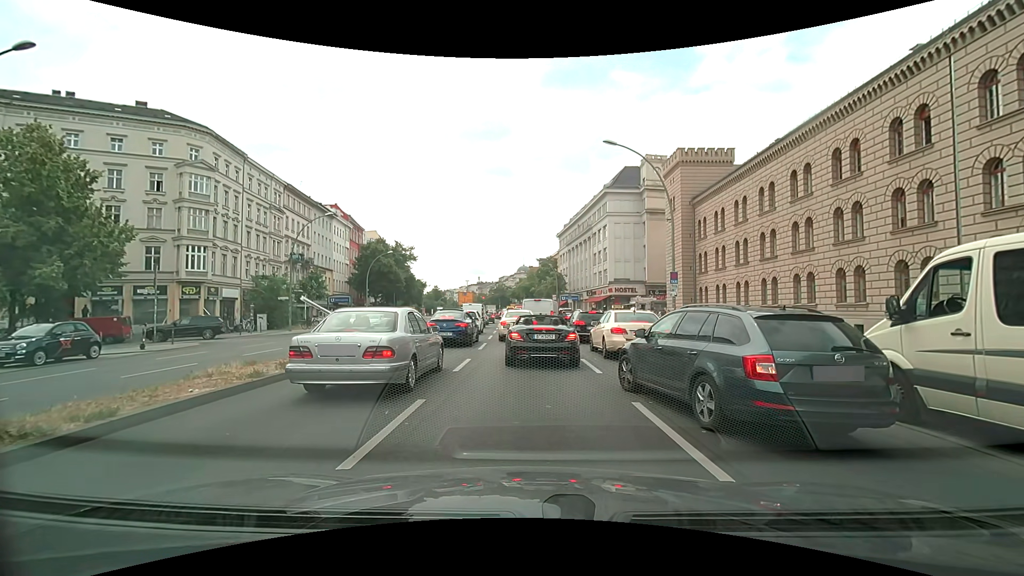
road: primary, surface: asphalt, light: Day
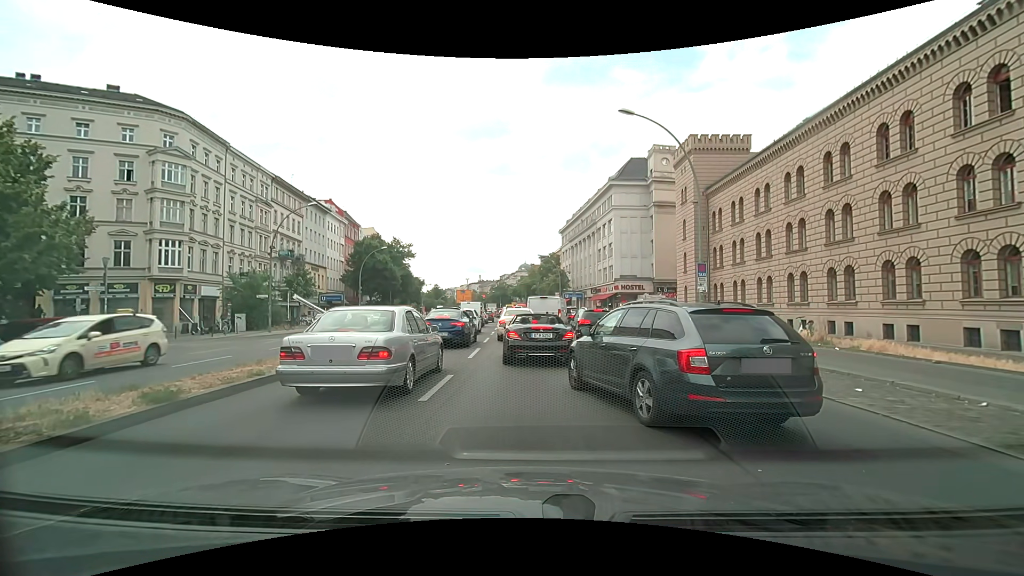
(0.0, +3.8) m; +1°
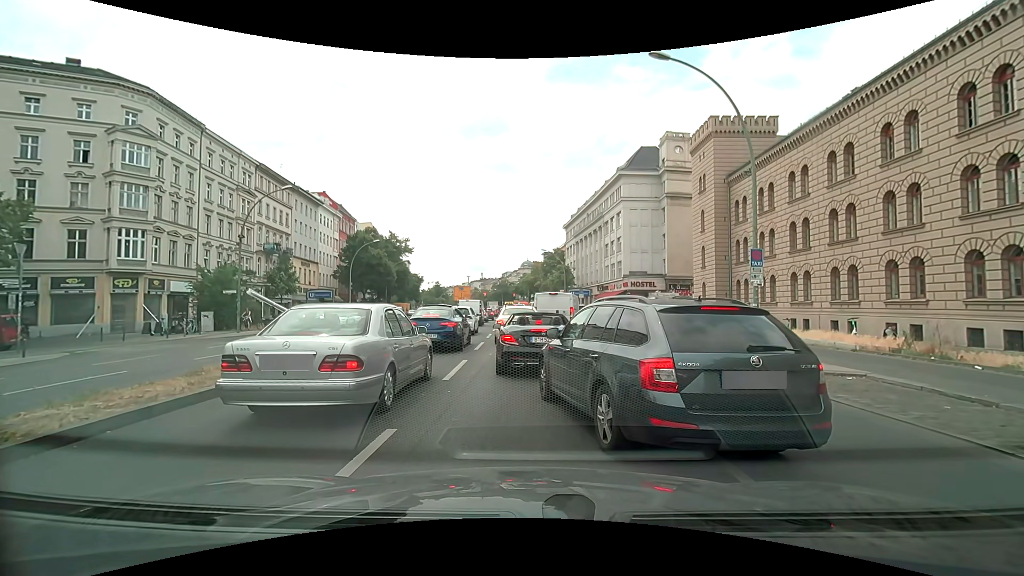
(0.0, +4.6) m; -1°
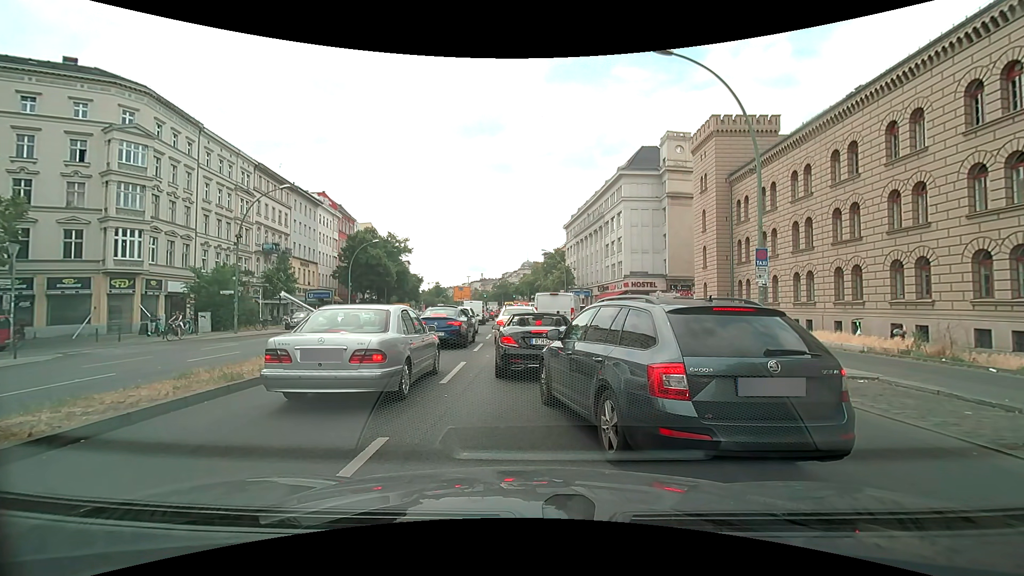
(0.0, +0.4) m; 0°
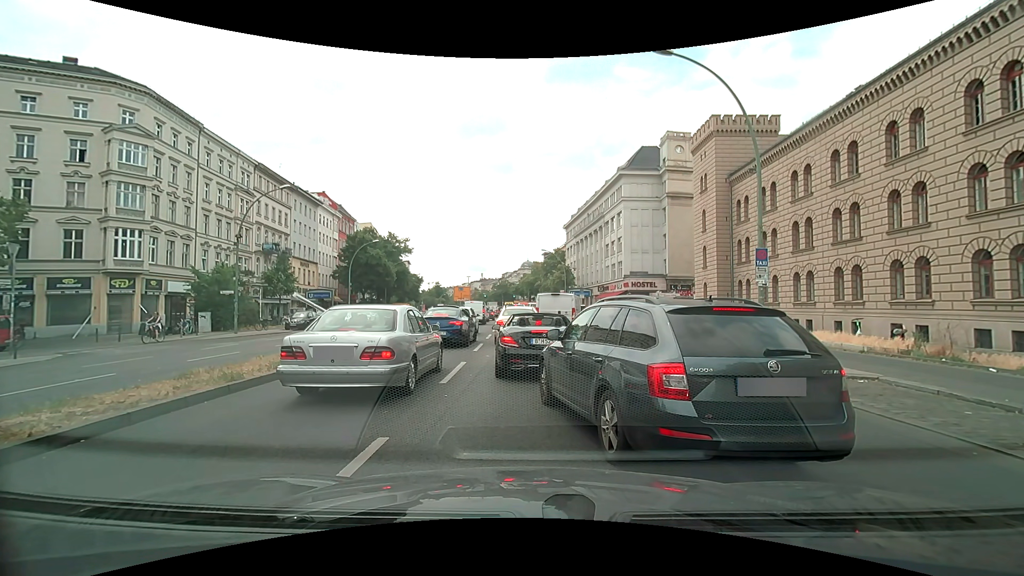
(0.0, 0.0) m; 0°
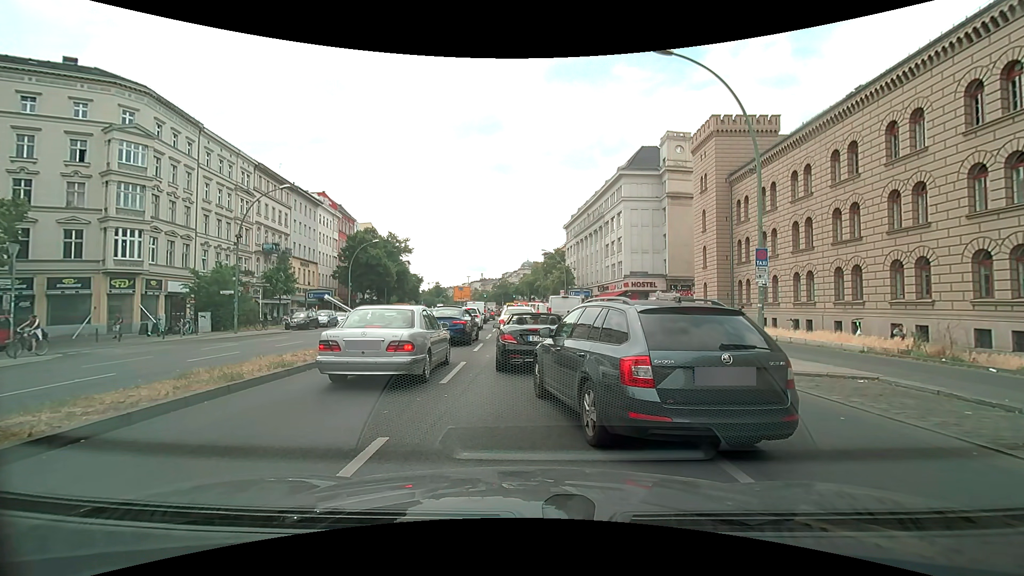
(0.0, 0.0) m; 0°
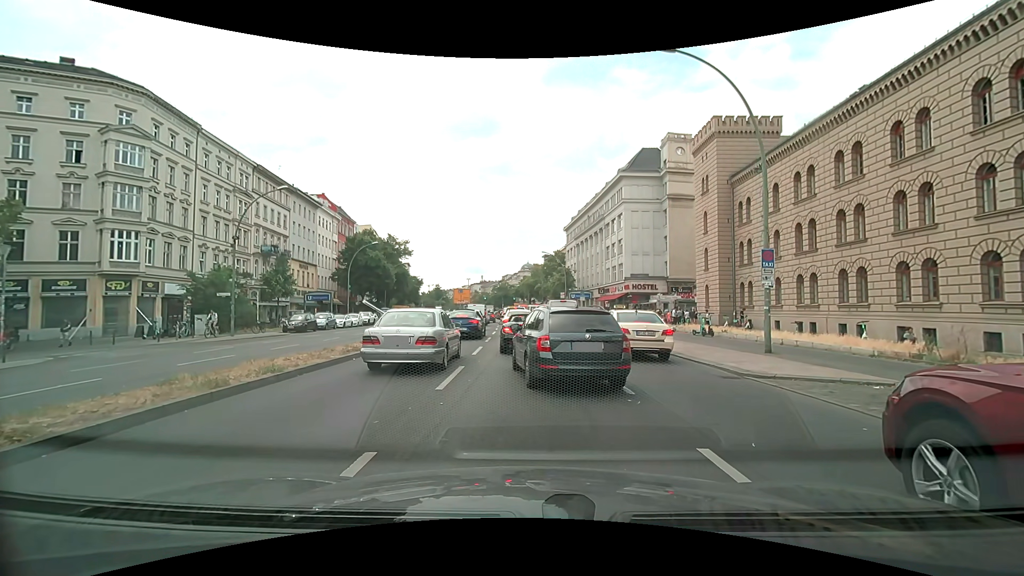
(0.0, +0.5) m; 0°
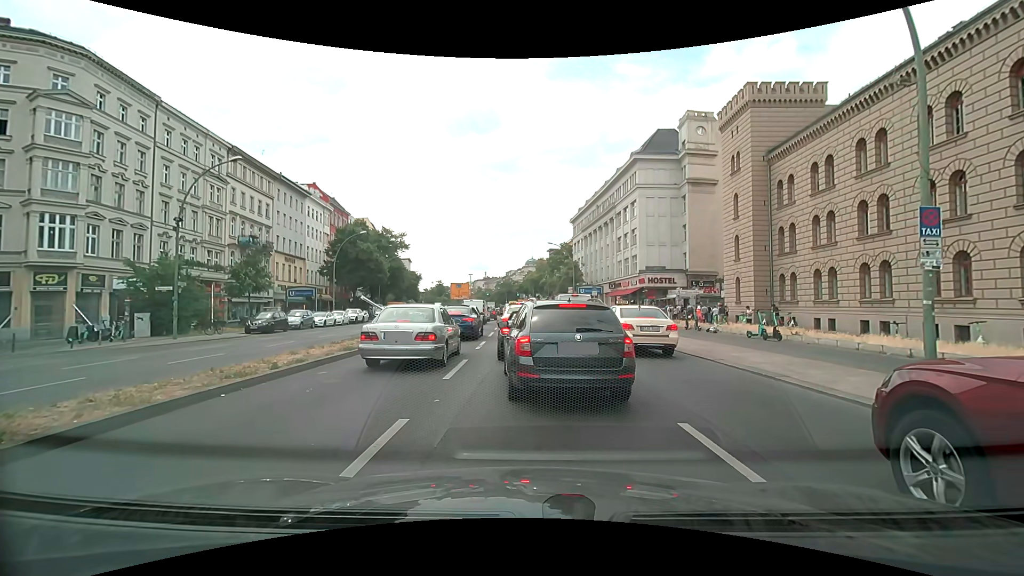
(0.0, +6.3) m; -1°
